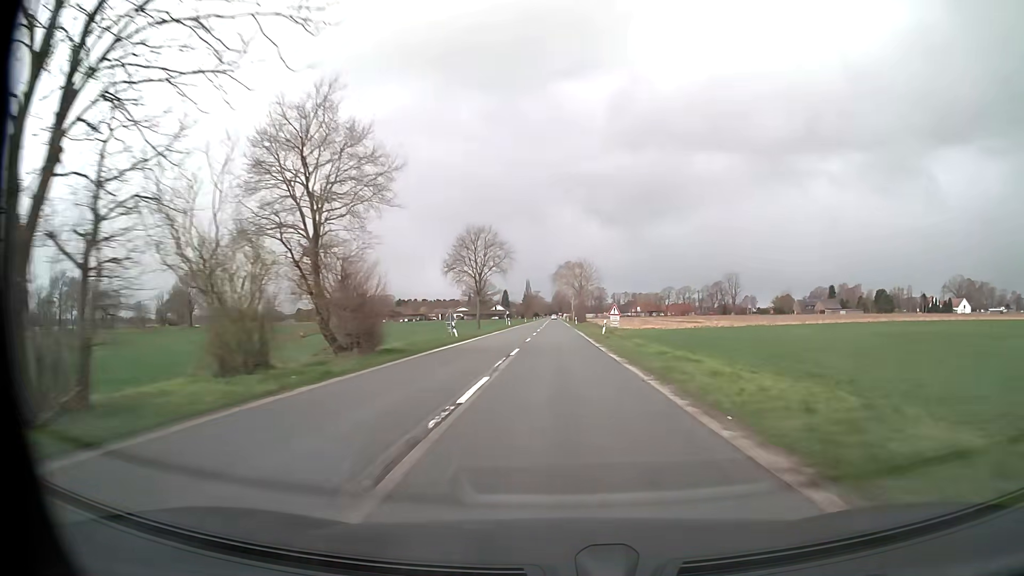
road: secondary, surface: asphalt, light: Day
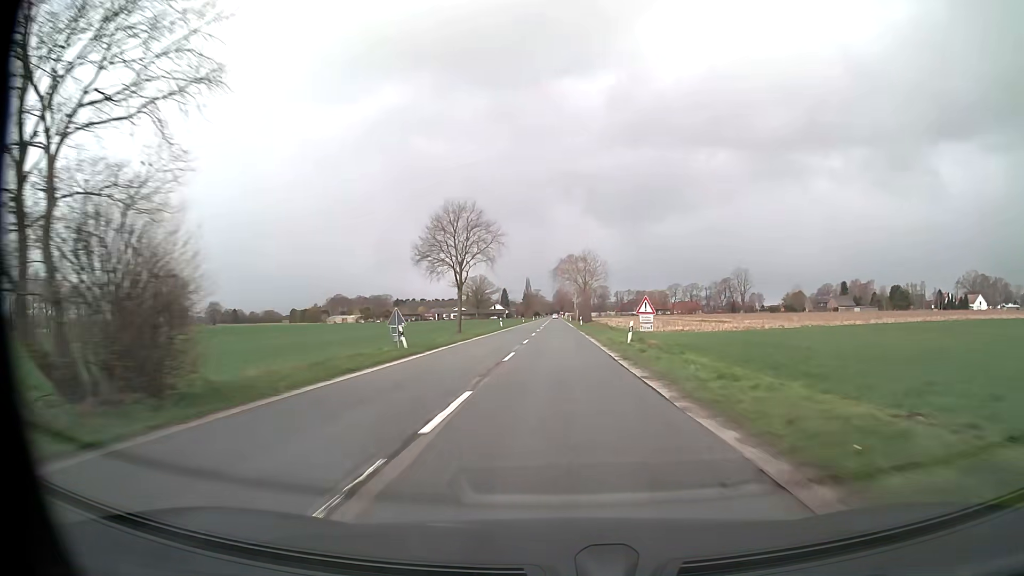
(0.0, +14.9) m; 0°
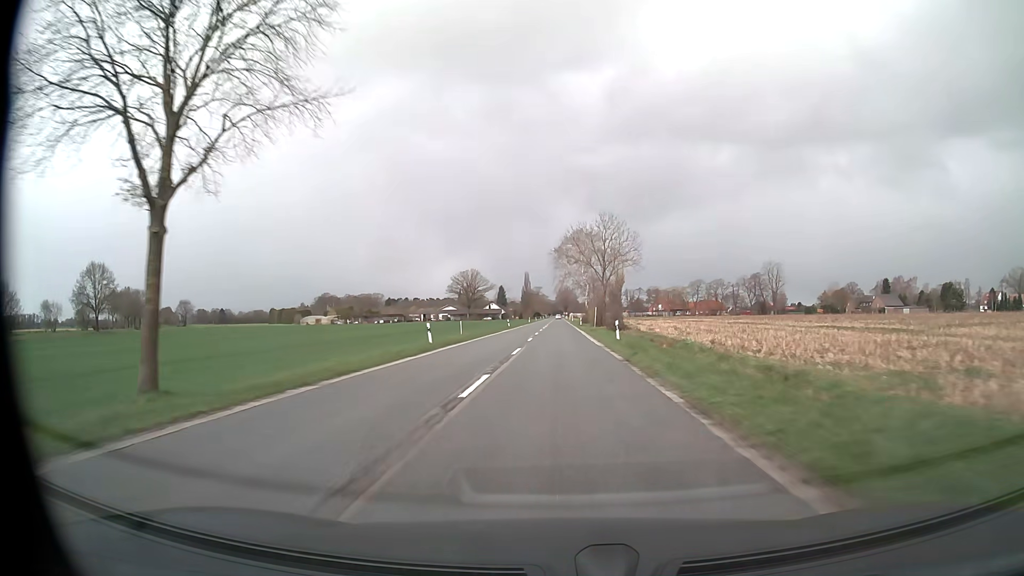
(0.0, +44.8) m; 0°
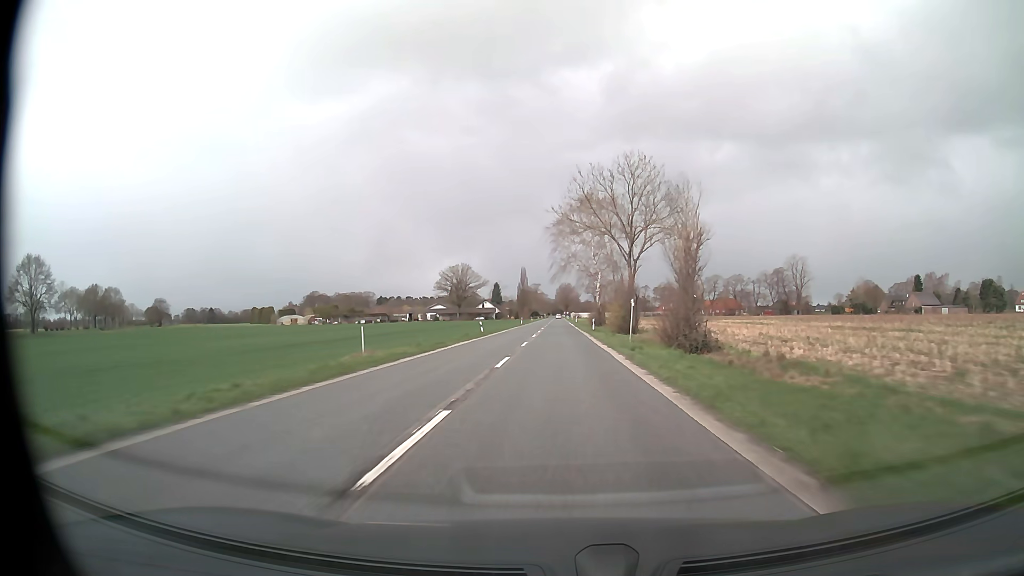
(0.0, +29.9) m; 0°
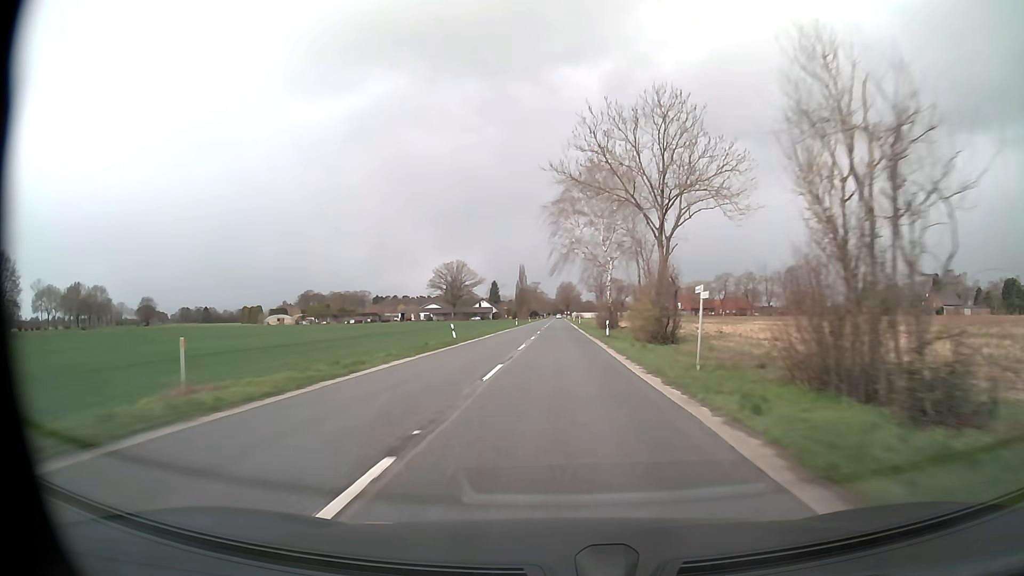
(0.0, +15.0) m; 0°
(0, +10) (0, +20) (0, +30) (0, +40) (0, +50) (0, +60) (0, +70) (0, +80) (0, +90) (0, +100) m
